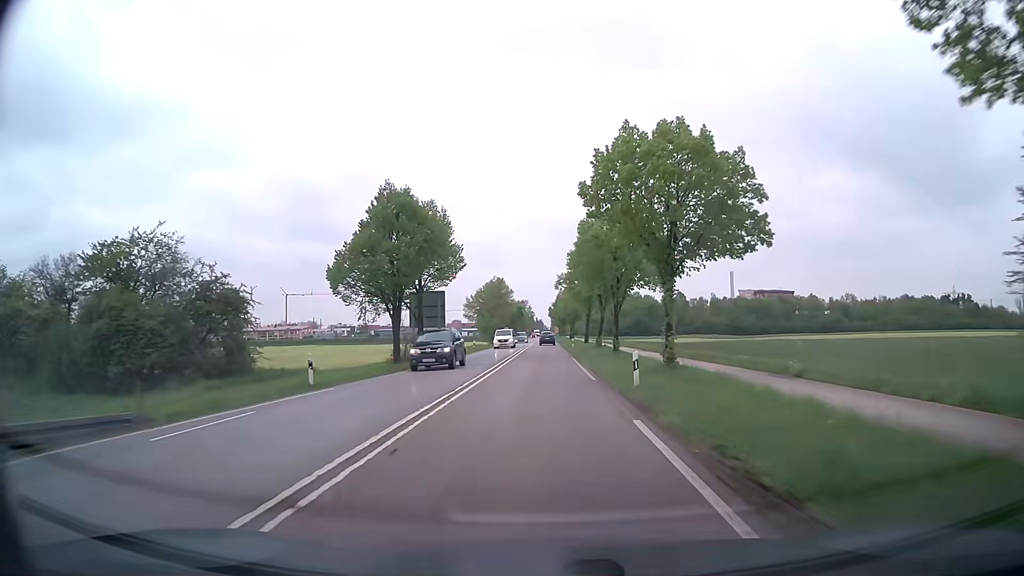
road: secondary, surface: asphalt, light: Day
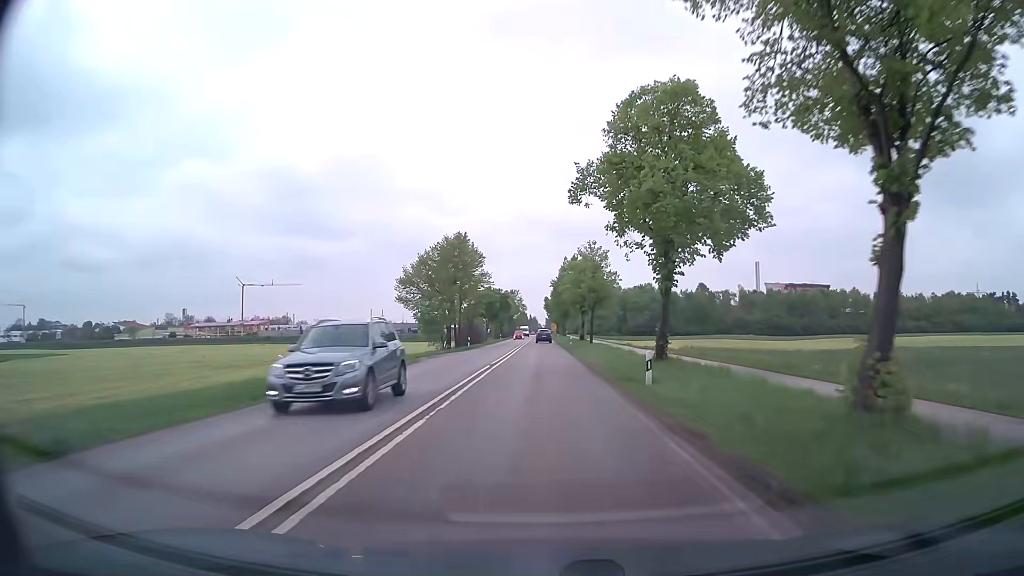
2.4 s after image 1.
(+0.1, +45.0) m; 0°
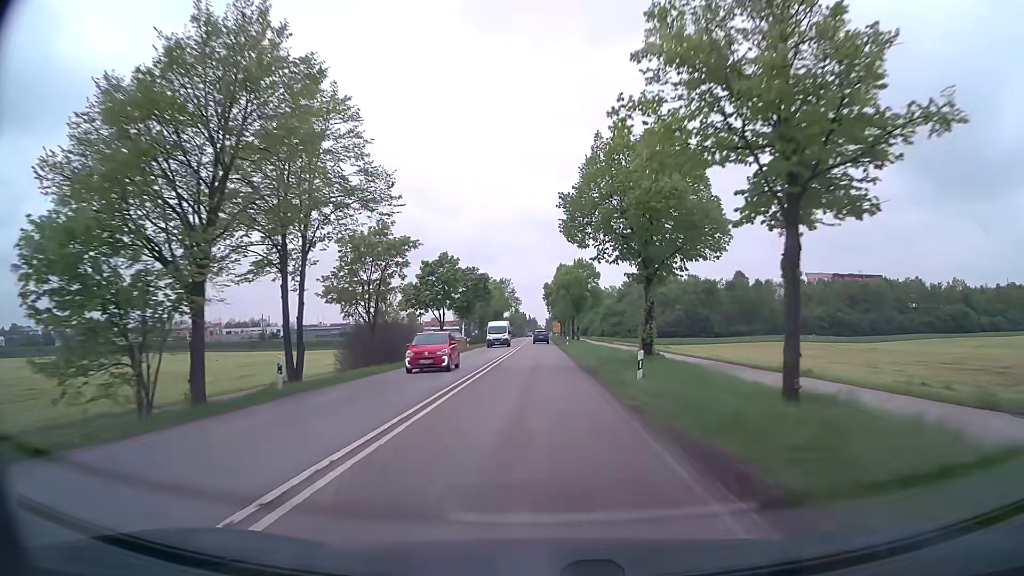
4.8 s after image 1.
(+0.2, +43.7) m; 0°
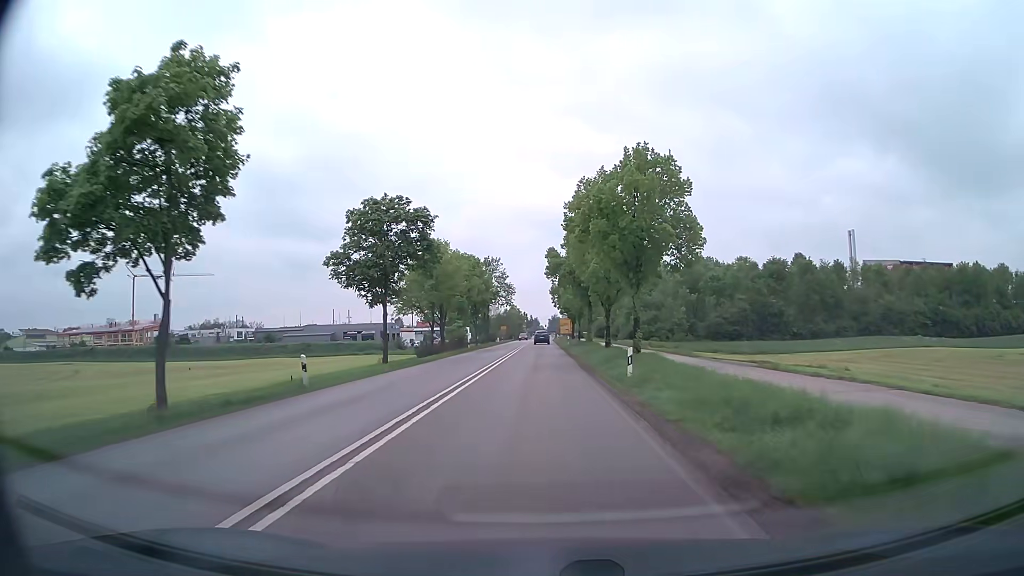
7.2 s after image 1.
(-0.1, +42.2) m; 0°
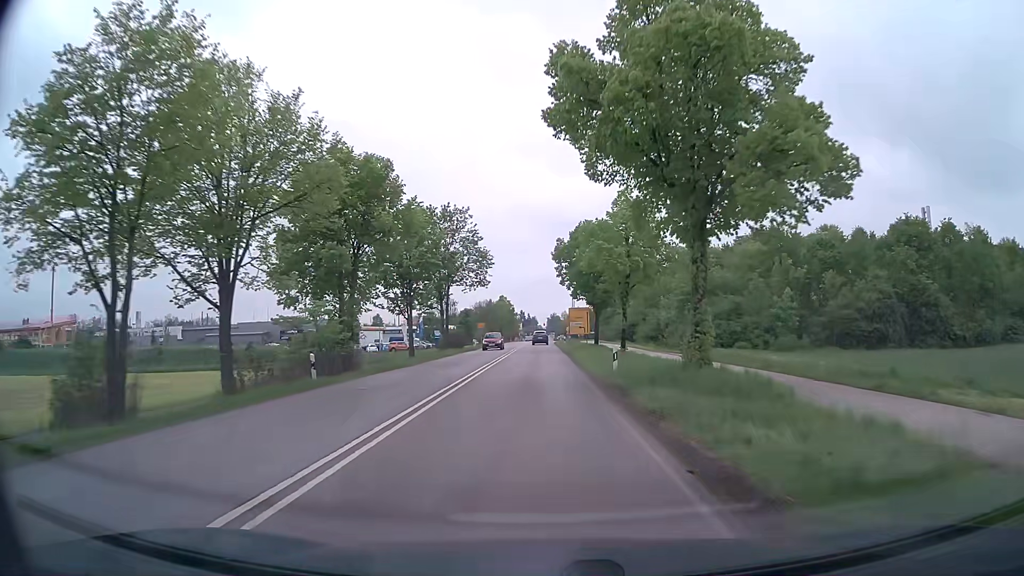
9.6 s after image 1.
(0.0, +41.3) m; 0°
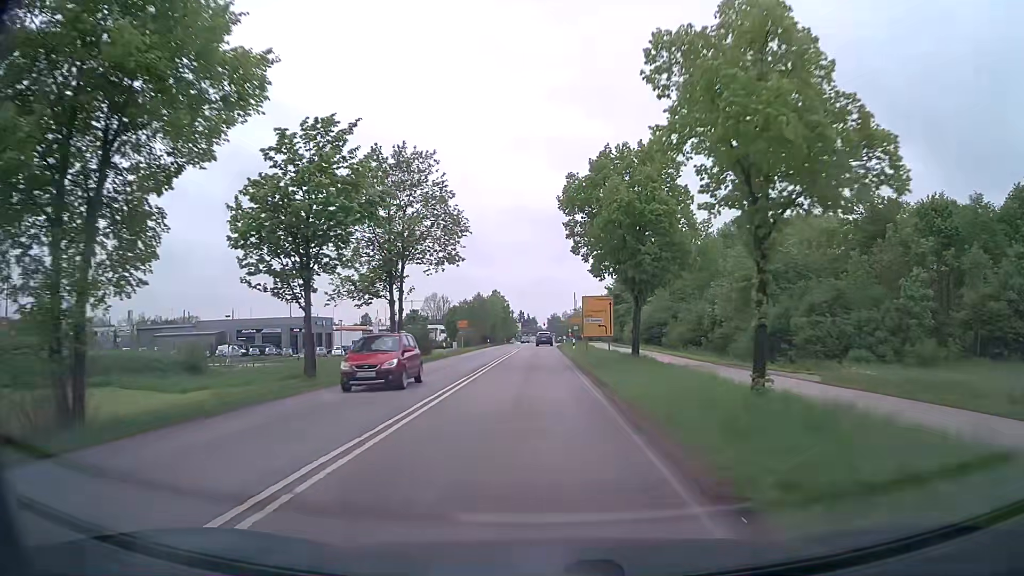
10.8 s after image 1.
(0.0, +19.7) m; 0°
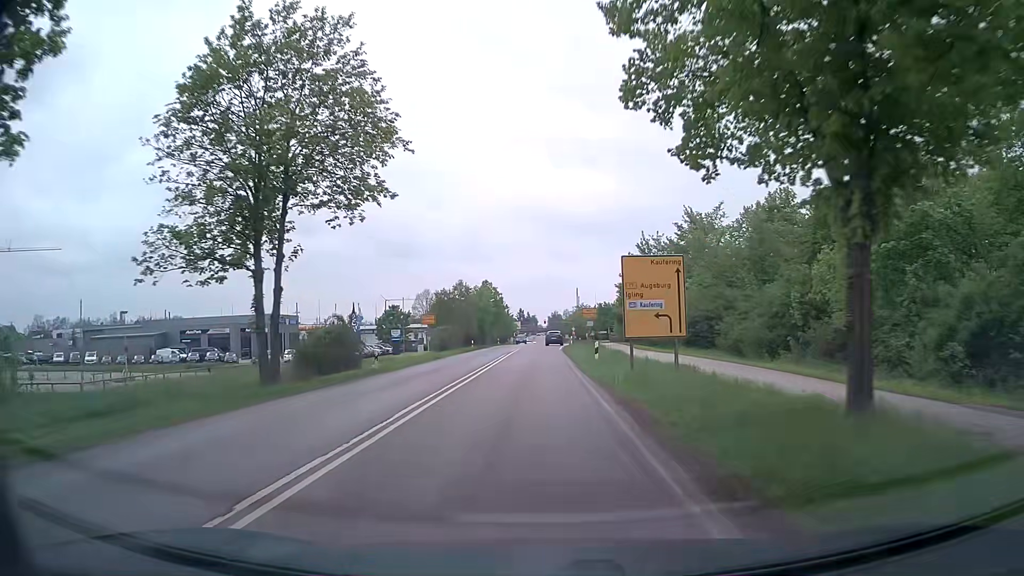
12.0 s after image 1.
(0.0, +19.2) m; 0°
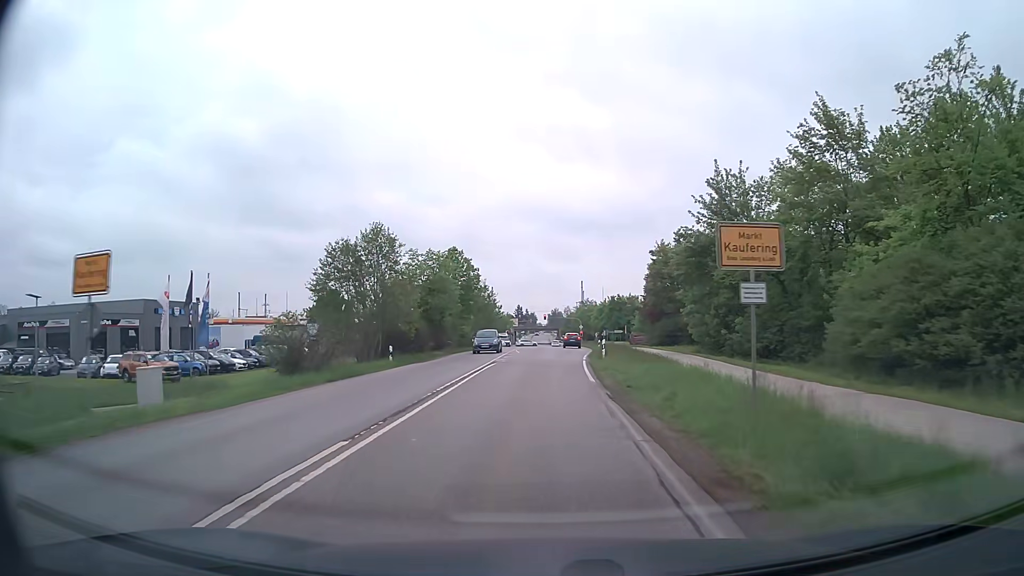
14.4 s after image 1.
(+0.1, +35.1) m; 0°
(0, +10) (0, +20) (+1, +30) (+1, +40) (+2, +50) (+2, +60) (+3, +70) (+3, +80) (+3, +90) (+3, +100) m
